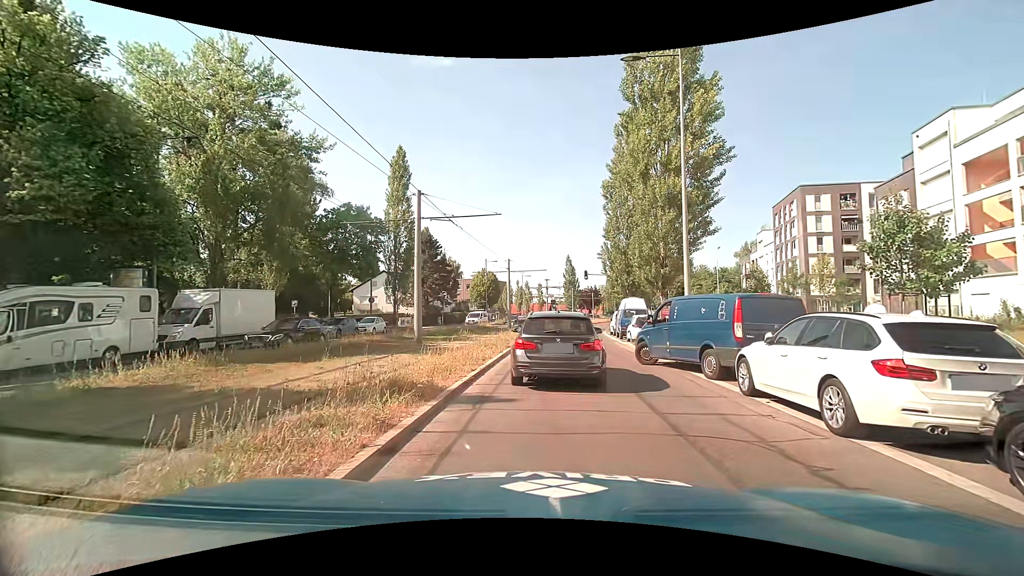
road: secondary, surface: asphalt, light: Day
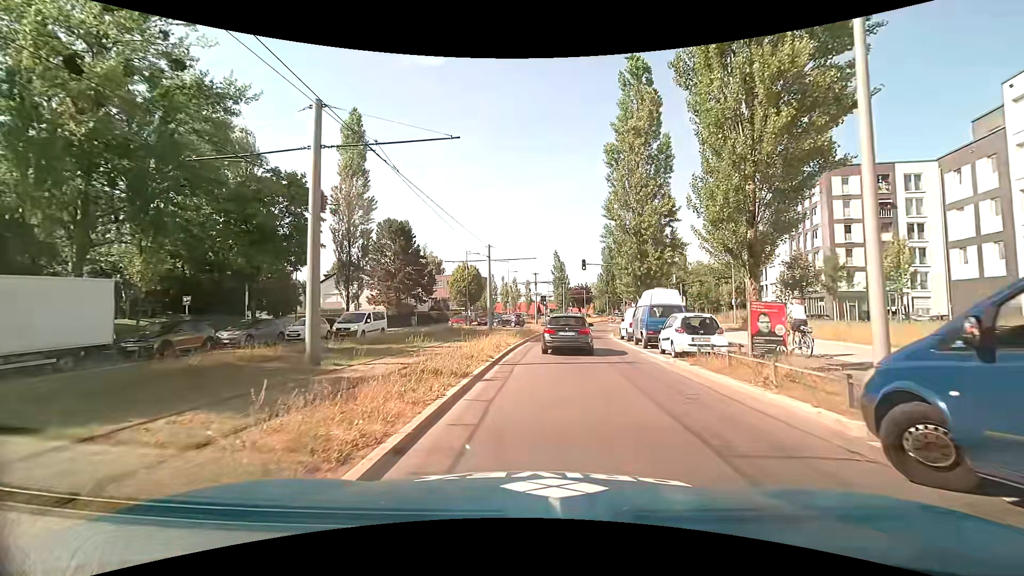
(+0.2, +10.2) m; +2°
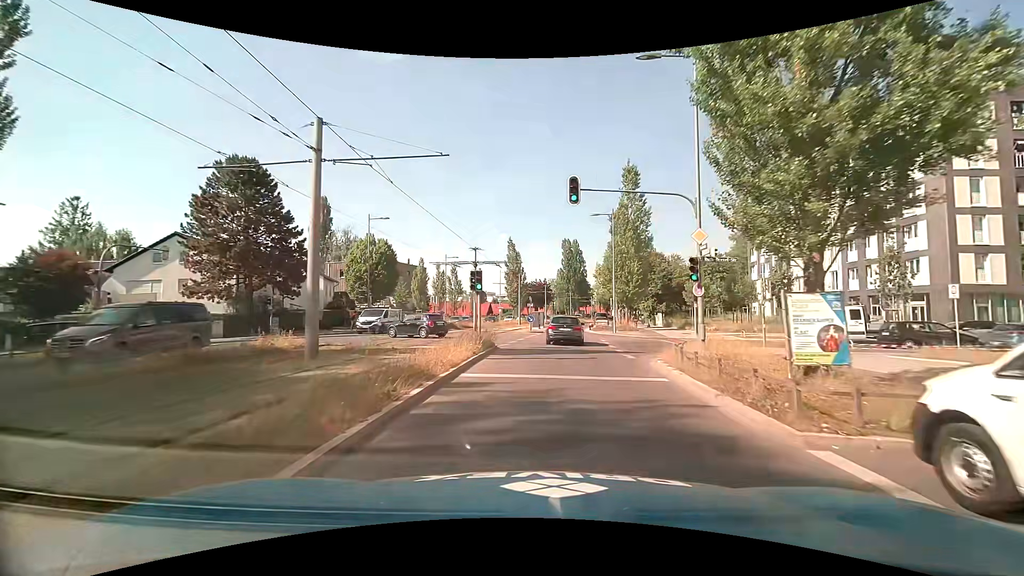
(+1.2, +26.5) m; +5°
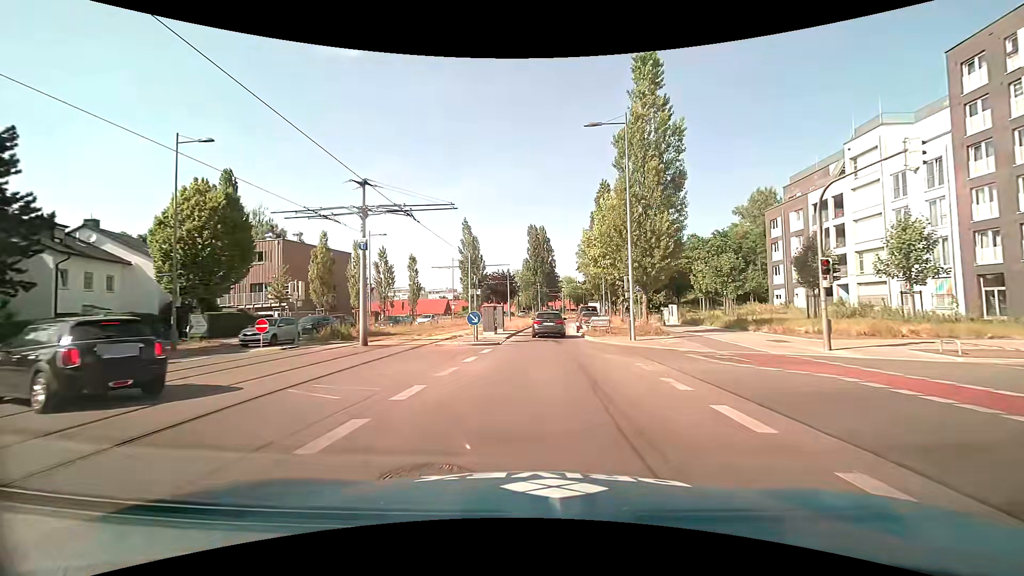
(+0.8, +20.7) m; +4°
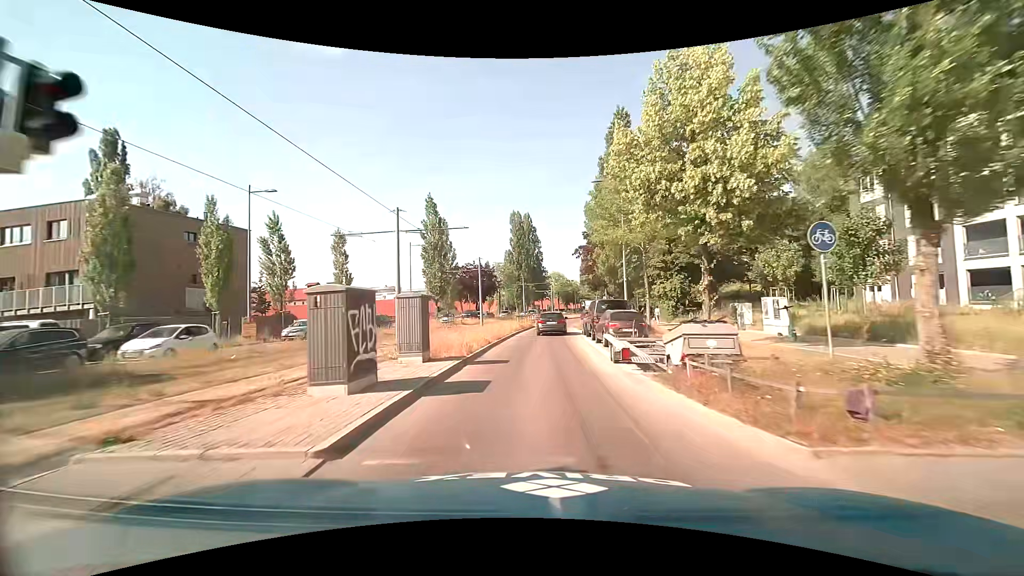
(+0.4, +20.6) m; +2°
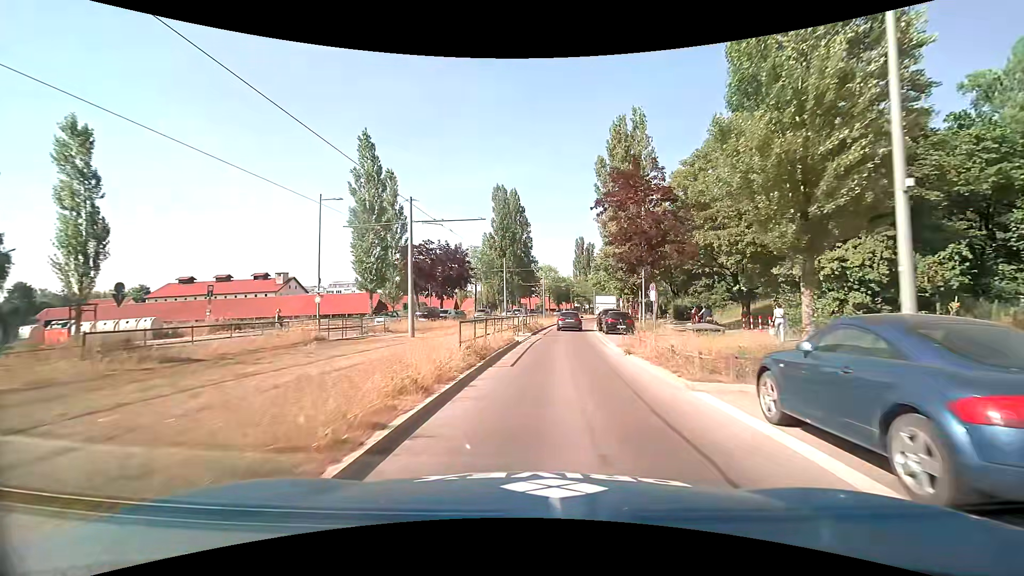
(-0.1, +26.0) m; +1°
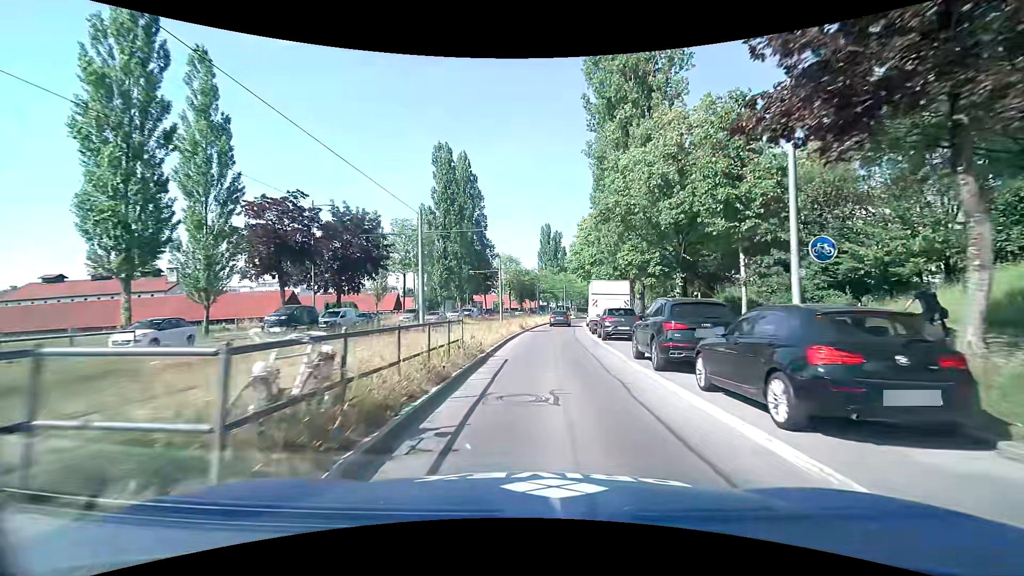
(+1.1, +25.4) m; +5°
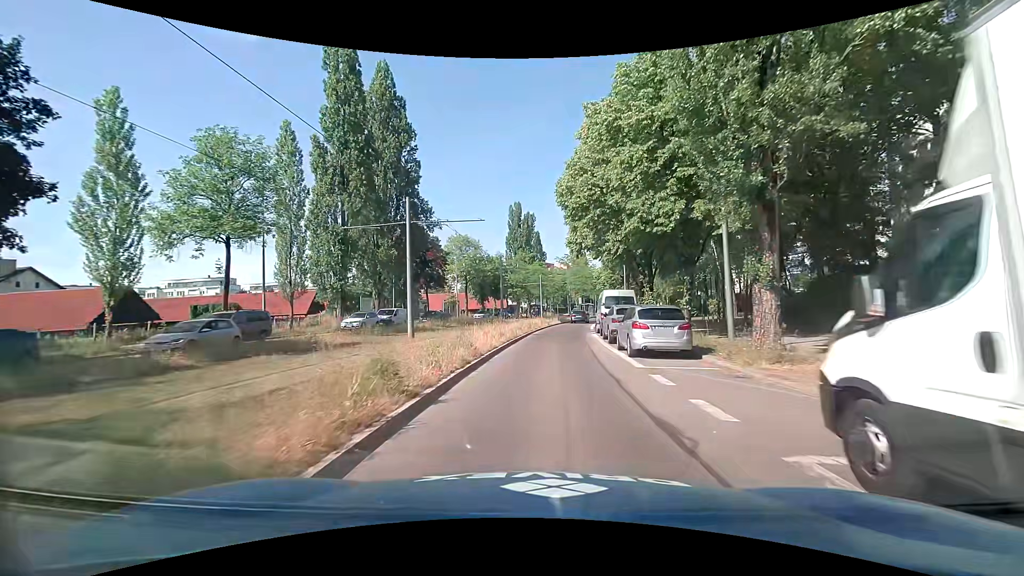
(+0.8, +30.4) m; +3°
(0, +10) (0, +20) (+1, +30) (+2, +40) (+3, +50) (+5, +60) (+7, +70) (+9, +79) (+11, +89) (+13, +99) m
